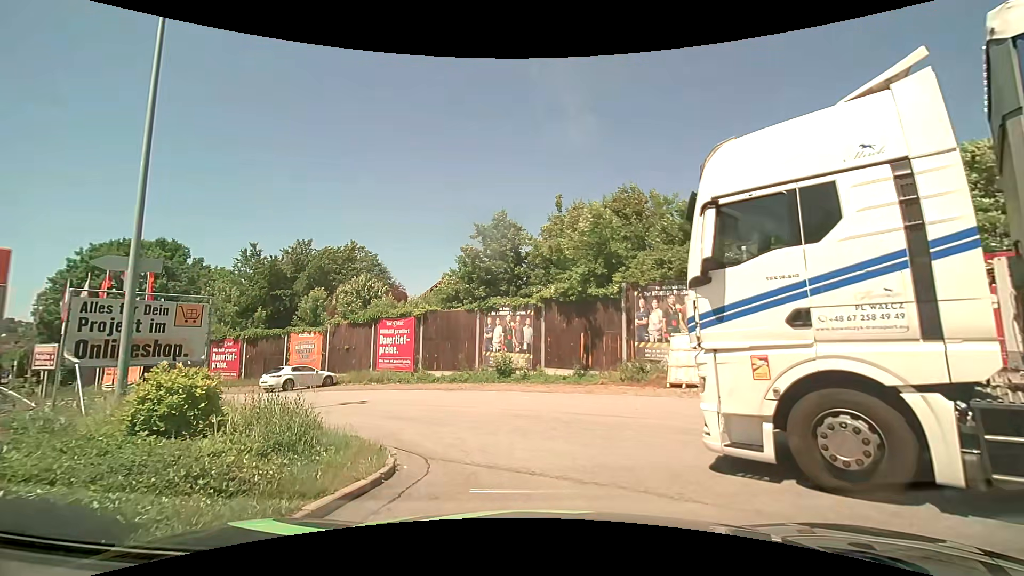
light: Day
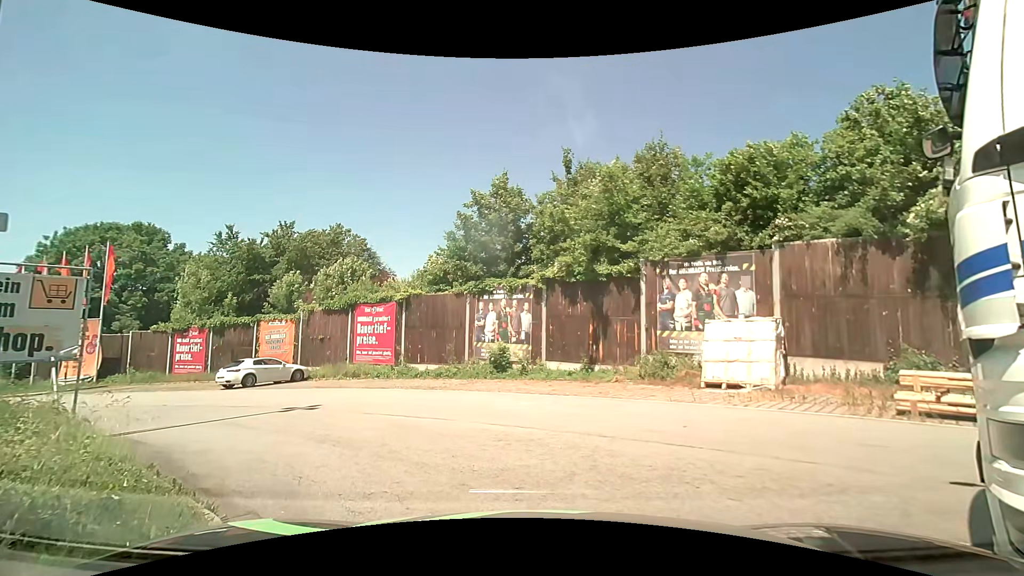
(0.0, +3.5) m; -2°
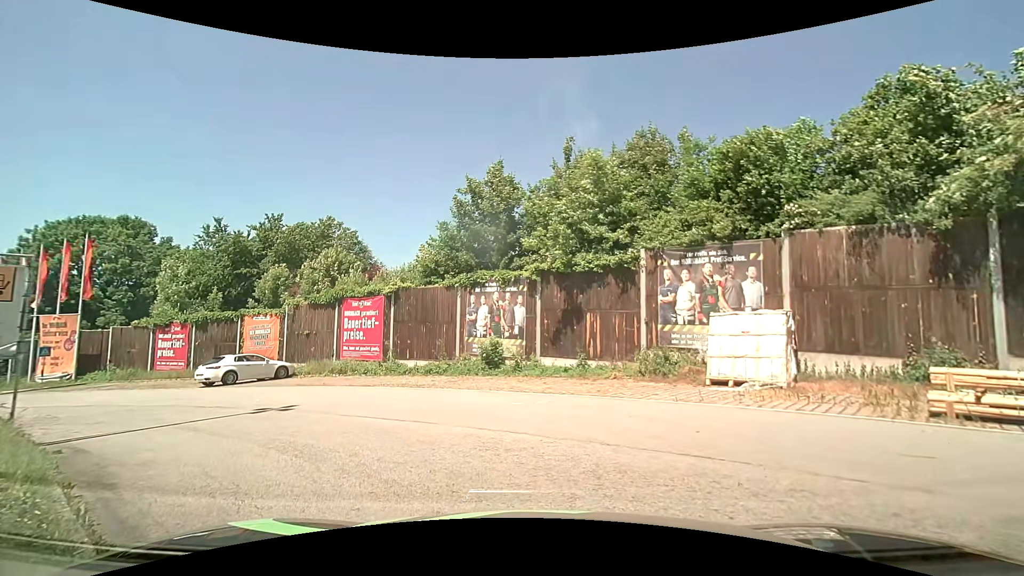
(0.0, +1.0) m; 0°
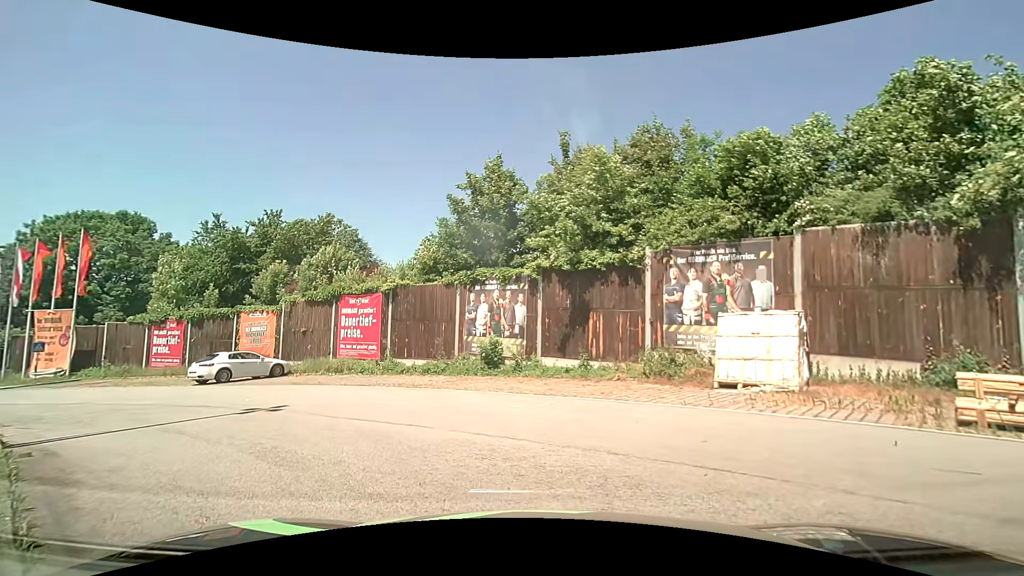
(0.0, +0.5) m; 0°
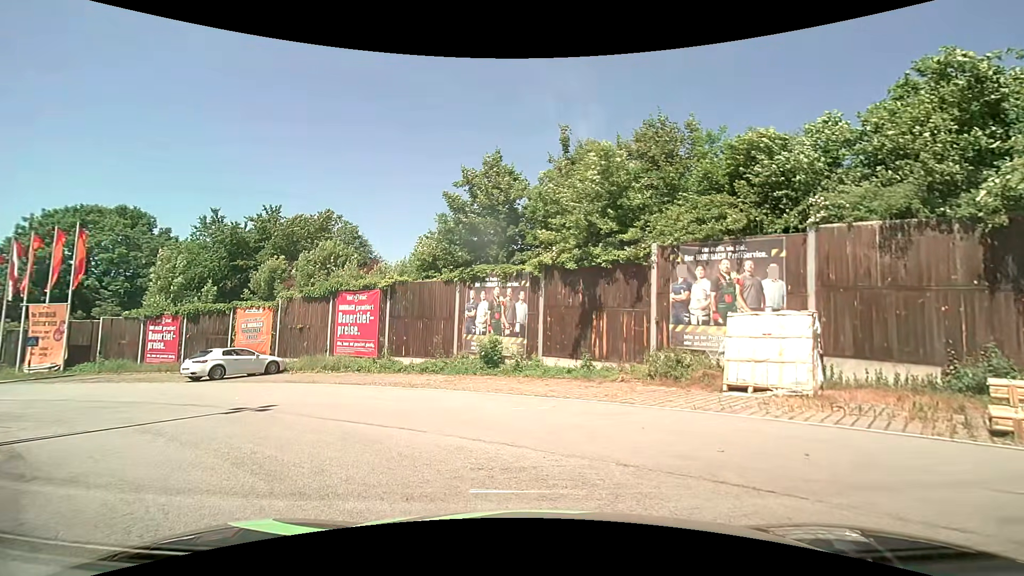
(0.0, +0.5) m; 0°
